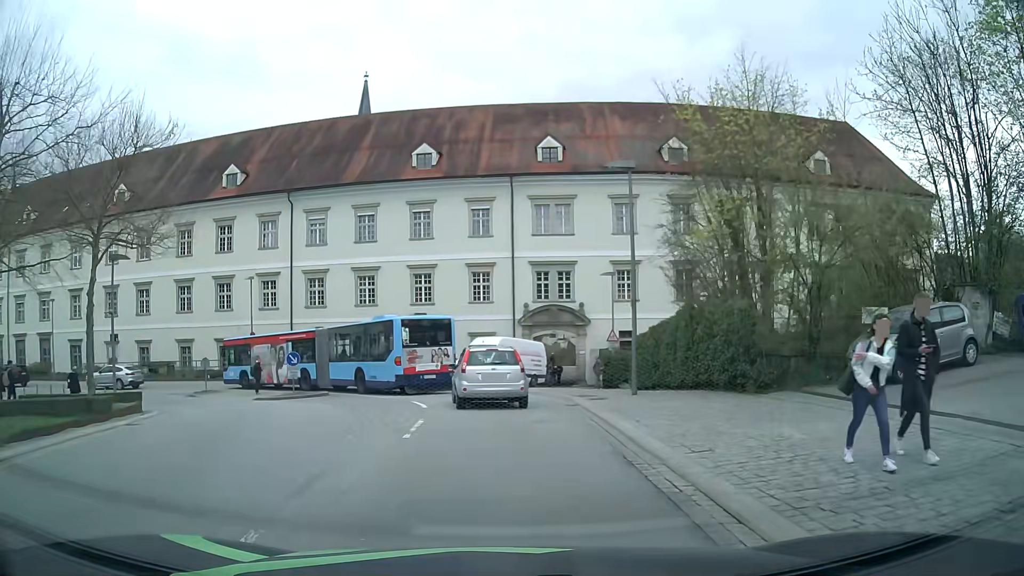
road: tertiary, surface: asphalt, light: Day
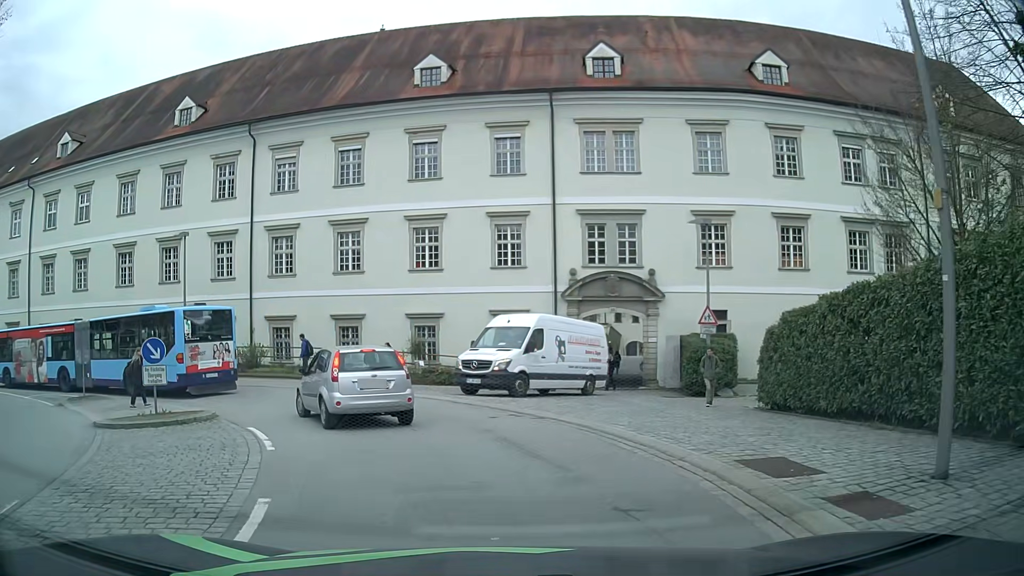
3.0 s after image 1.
(0.0, +13.6) m; -2°
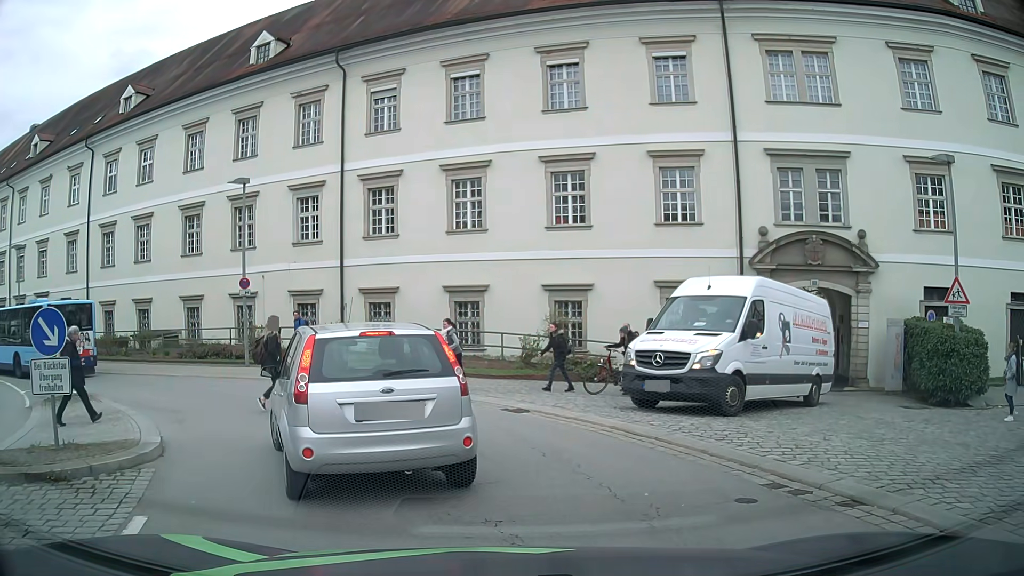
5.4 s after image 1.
(-0.7, +7.8) m; -14°
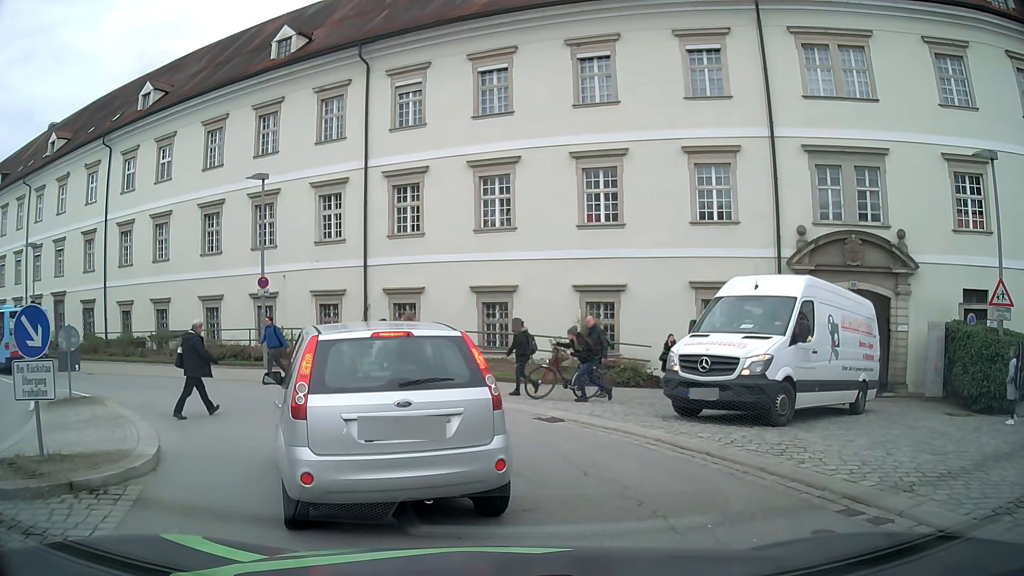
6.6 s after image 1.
(0.0, +0.9) m; 0°
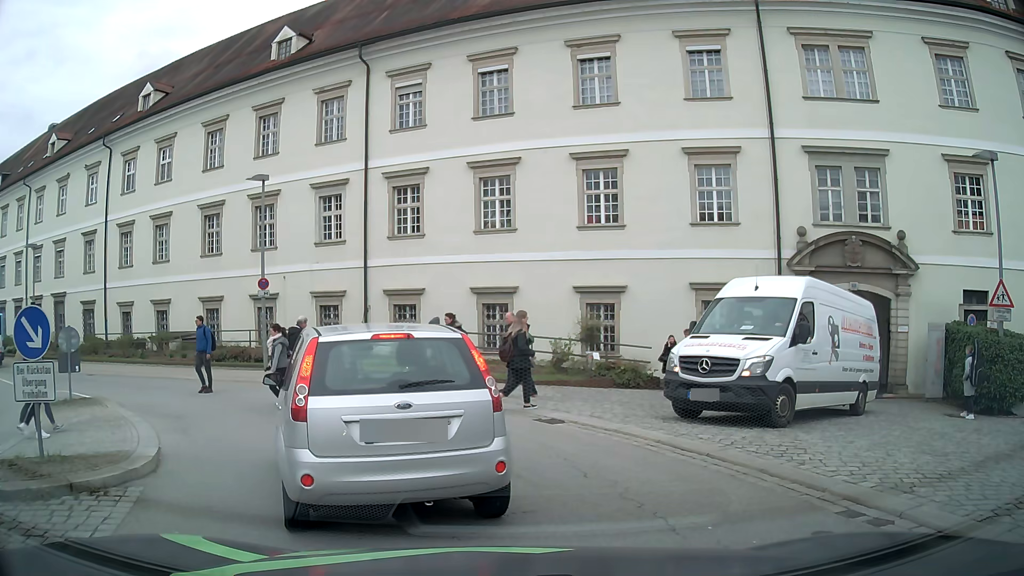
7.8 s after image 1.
(0.0, +0.1) m; 0°
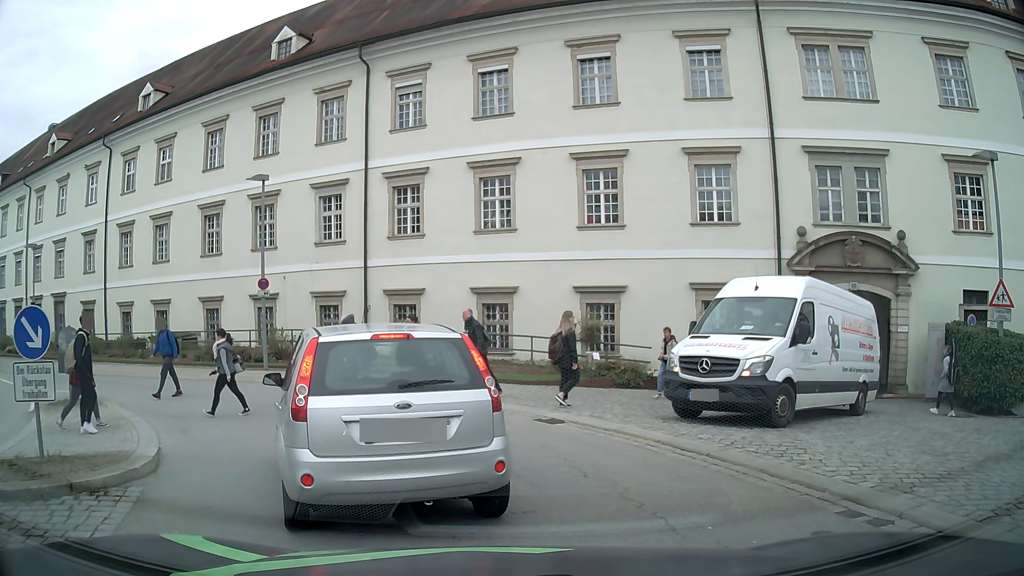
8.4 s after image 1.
(0.0, 0.0) m; 0°
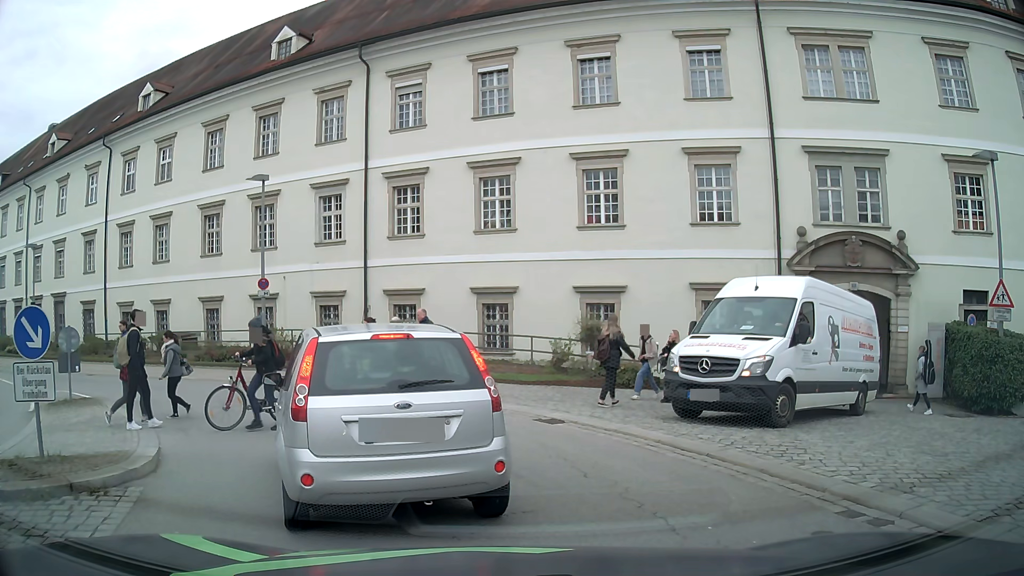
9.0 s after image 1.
(0.0, 0.0) m; 0°
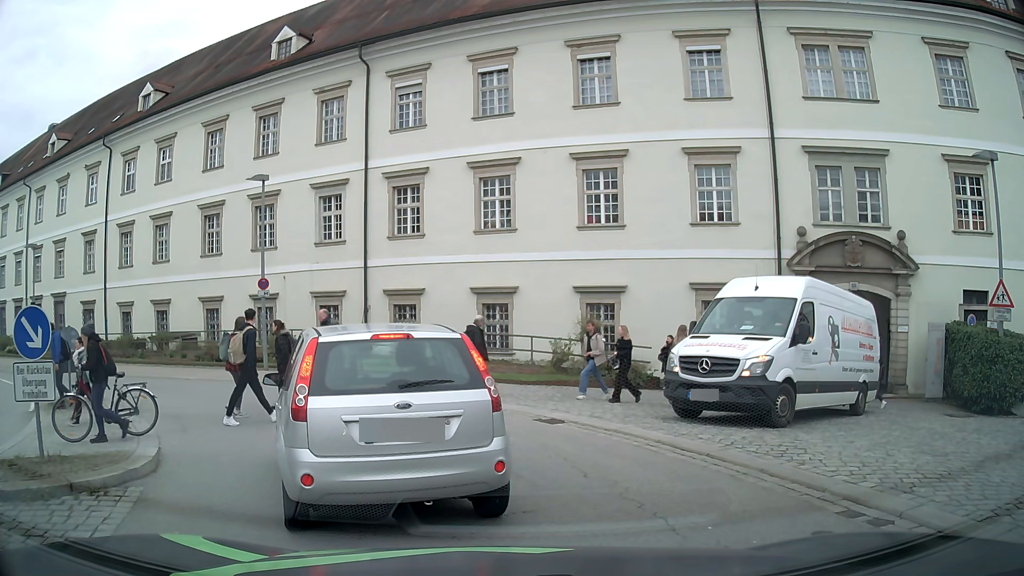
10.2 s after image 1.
(0.0, 0.0) m; 0°
